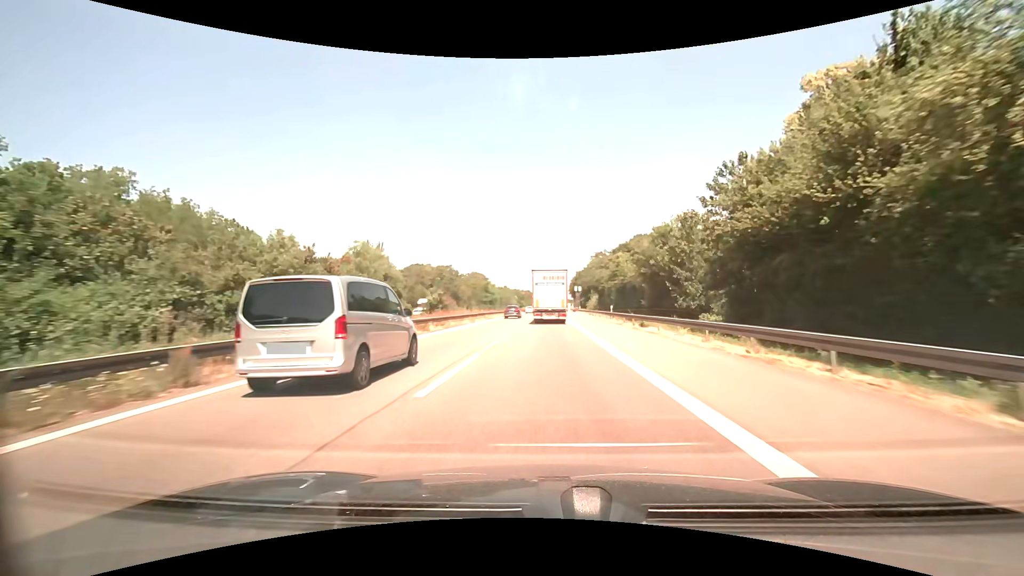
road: motorway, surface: asphalt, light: Day
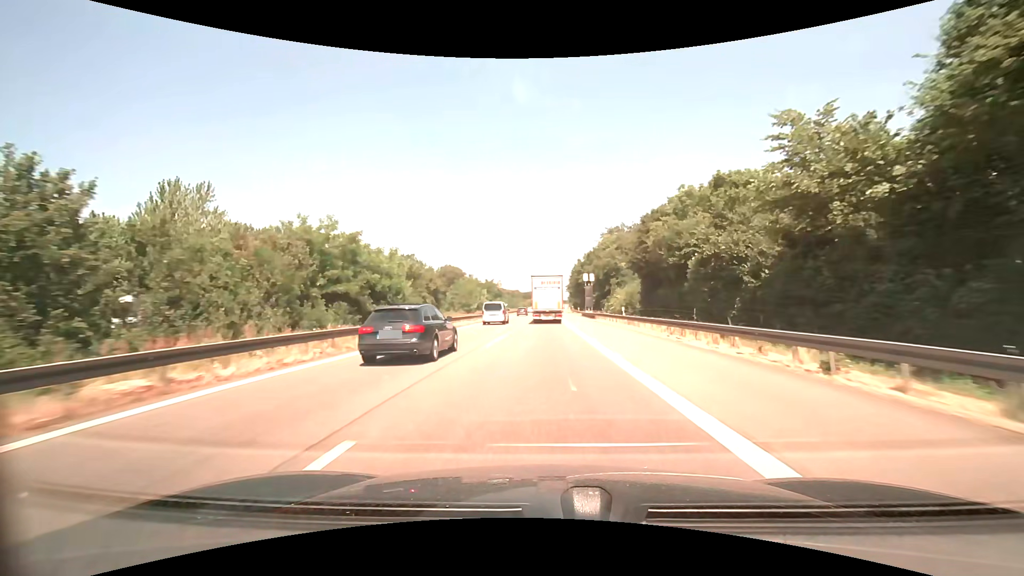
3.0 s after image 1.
(+0.8, +62.6) m; +1°
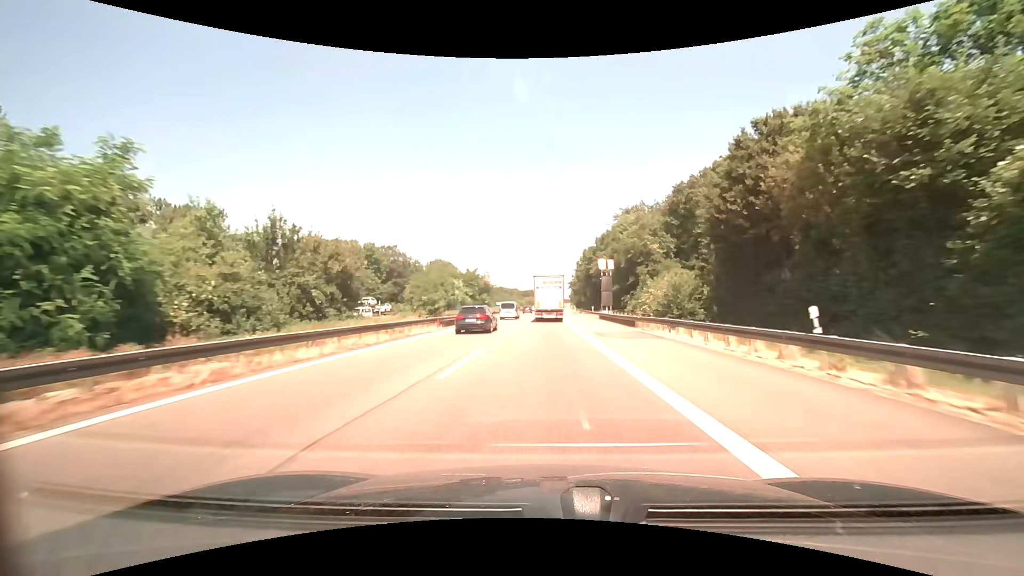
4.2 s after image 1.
(0.0, +25.7) m; 0°
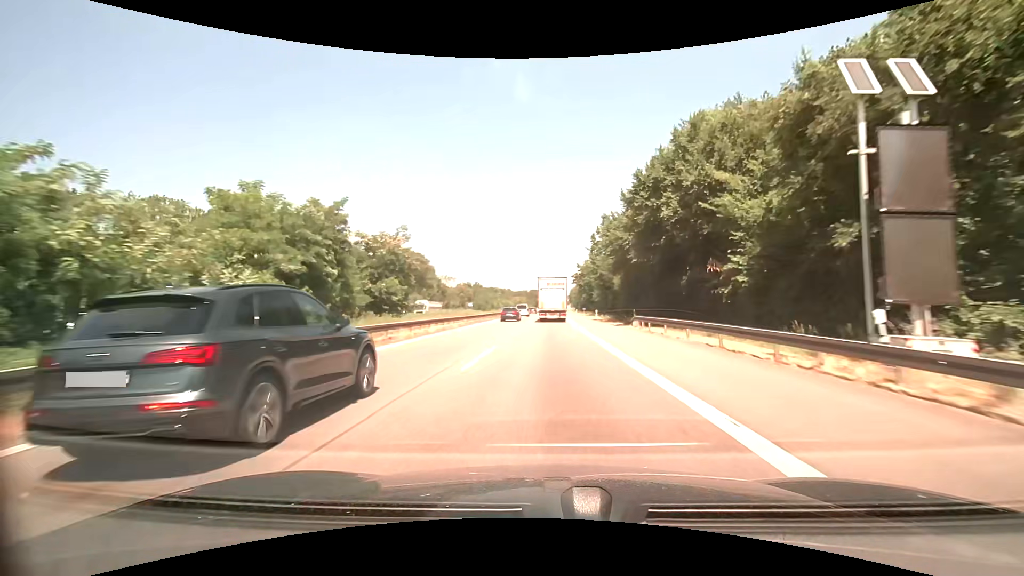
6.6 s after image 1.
(+0.2, +52.7) m; +1°
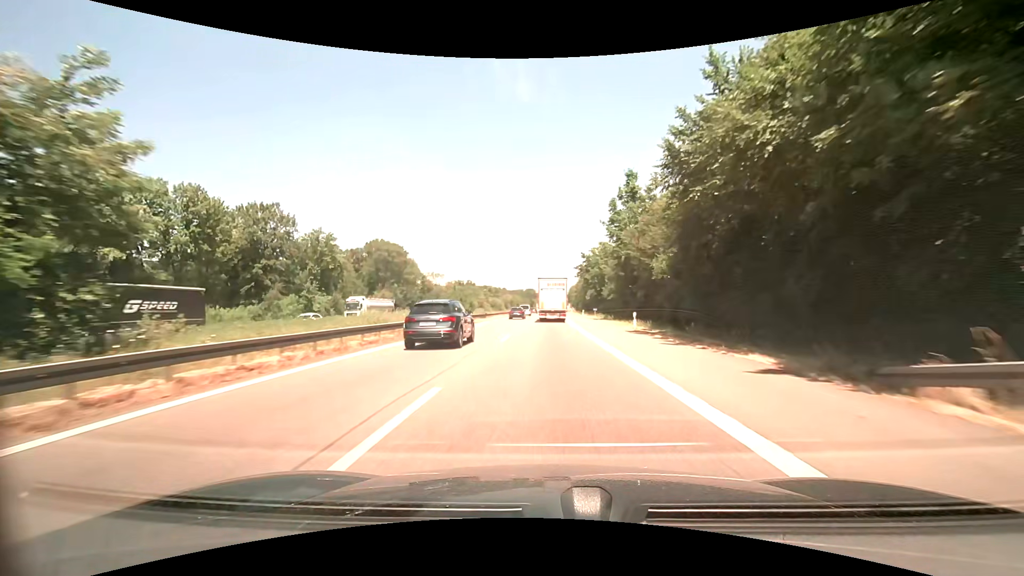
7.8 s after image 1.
(0.0, +27.0) m; 0°
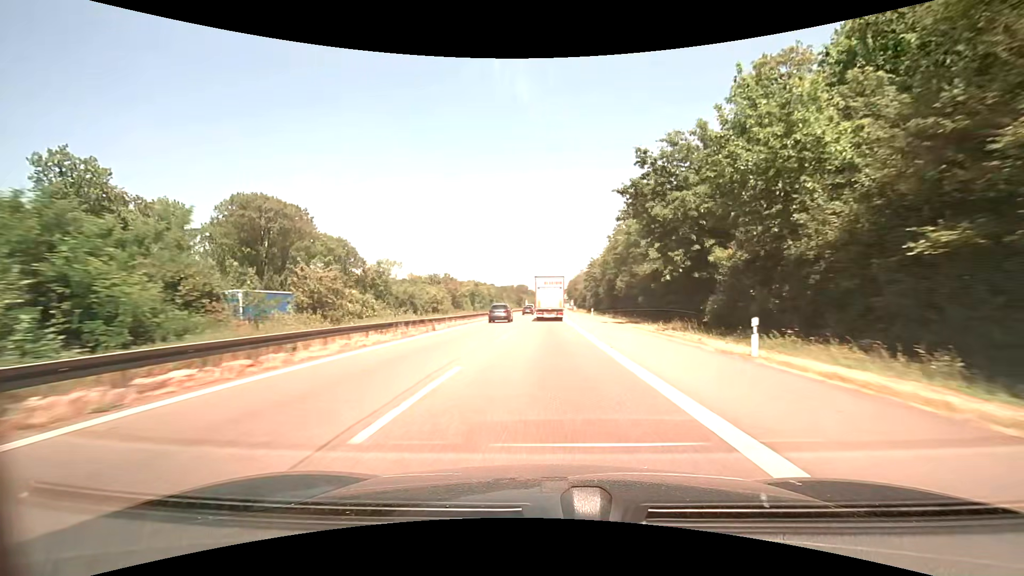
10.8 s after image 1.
(+0.6, +69.0) m; +1°
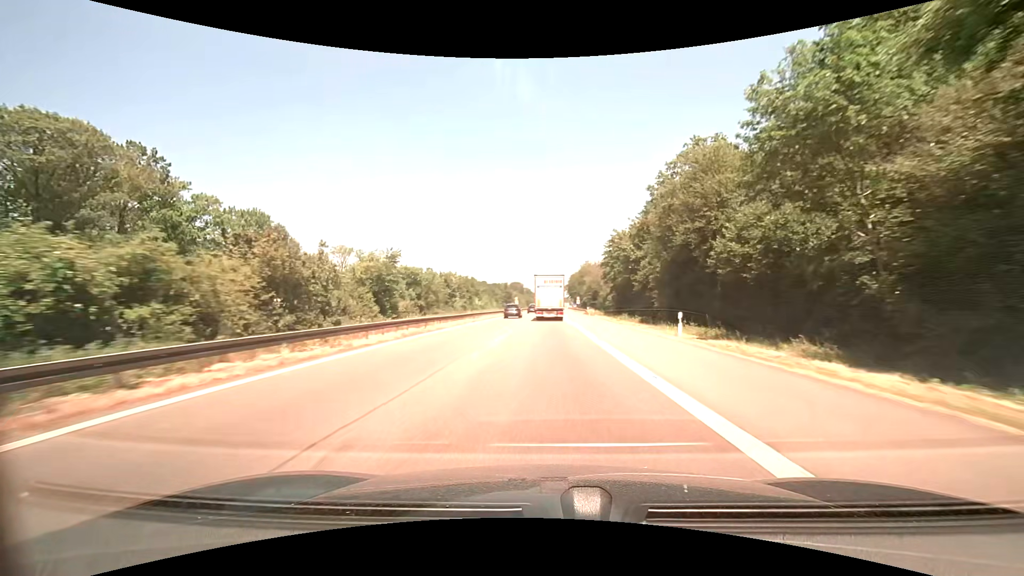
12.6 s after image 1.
(+0.1, +42.2) m; 0°
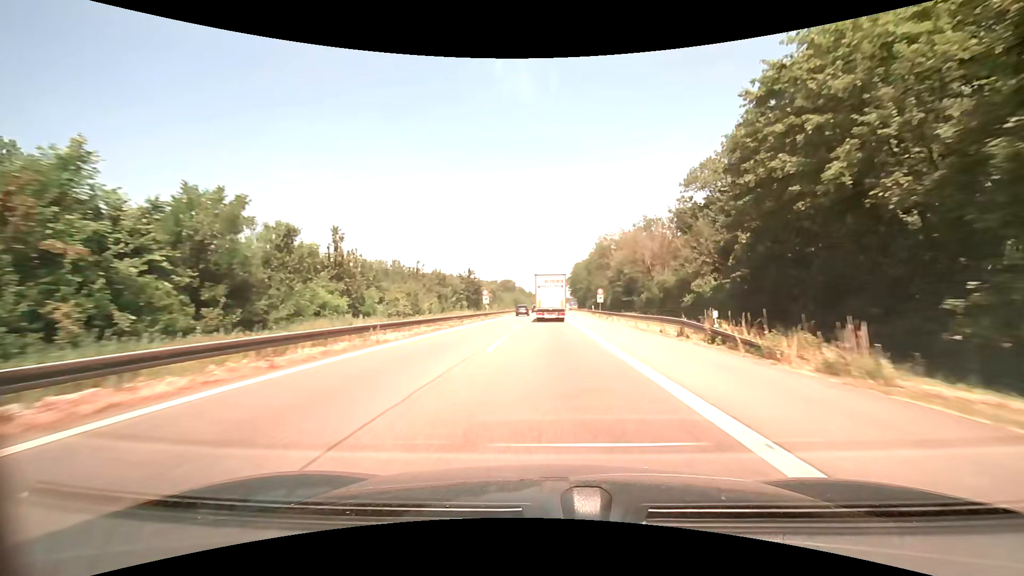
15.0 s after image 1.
(+0.3, +56.2) m; +1°
(0, +10) (0, +20) (0, +30) (0, +40) (0, +50) (0, +60) (+1, +70) (+1, +80) (+1, +90) (+1, +100) m
